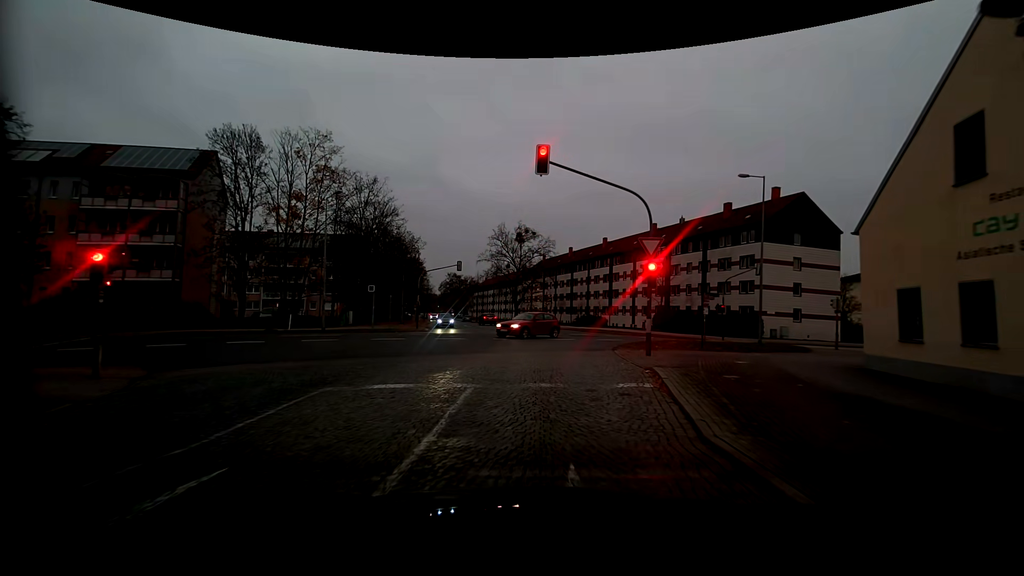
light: Dusk
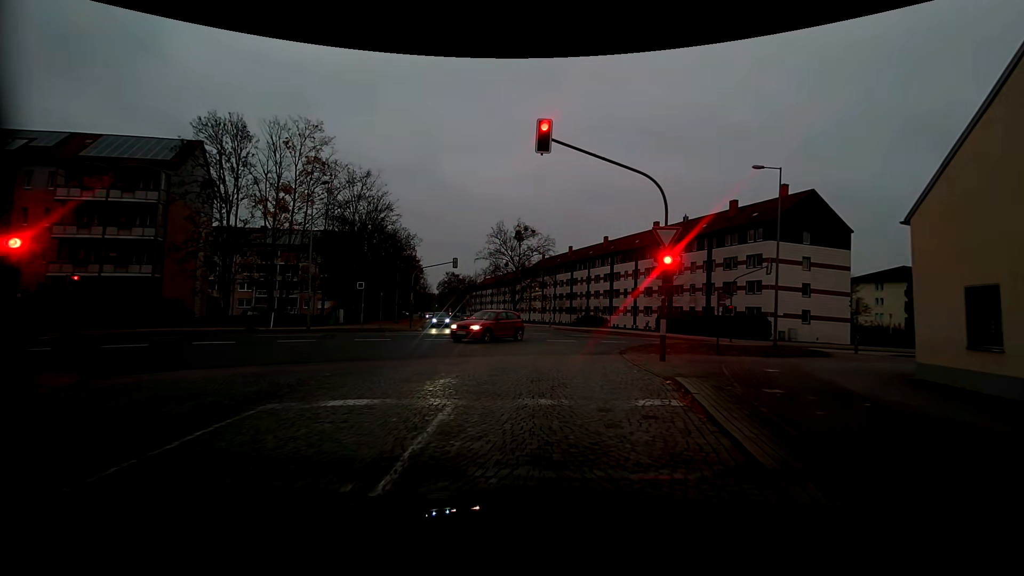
(0.0, +1.9) m; +1°
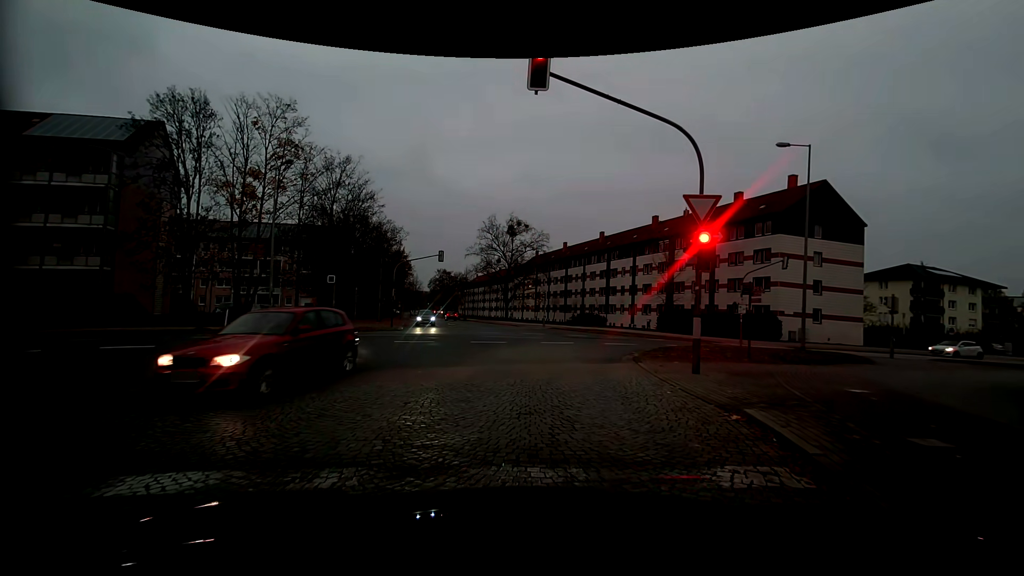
(0.0, +3.4) m; +1°
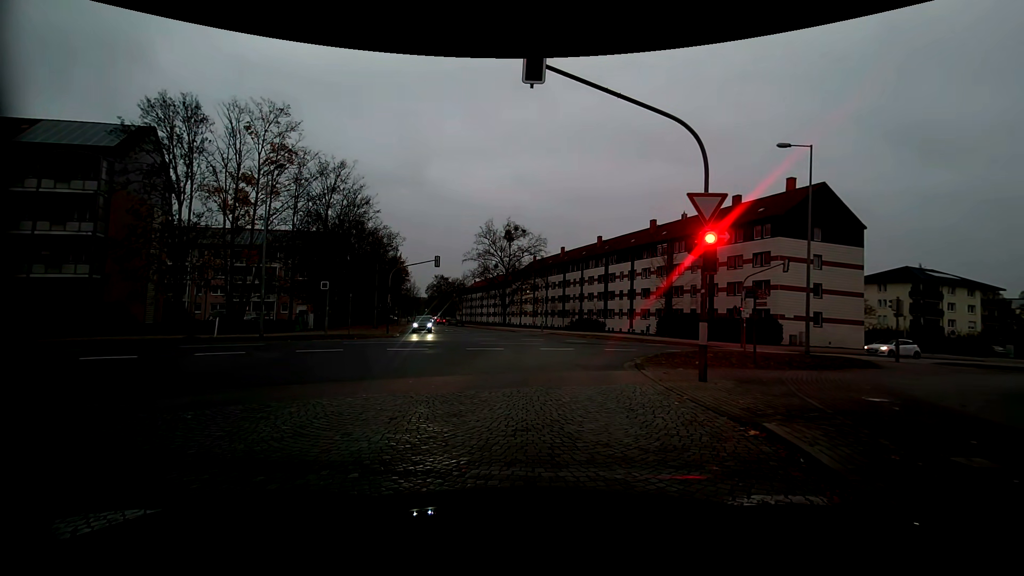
(0.0, +0.6) m; 0°
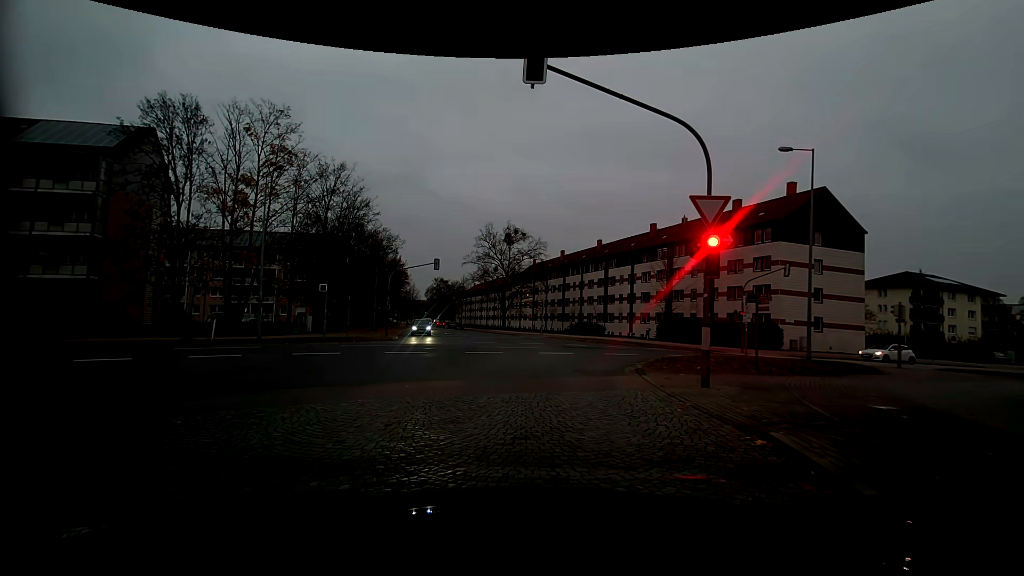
(0.0, +0.2) m; 0°
